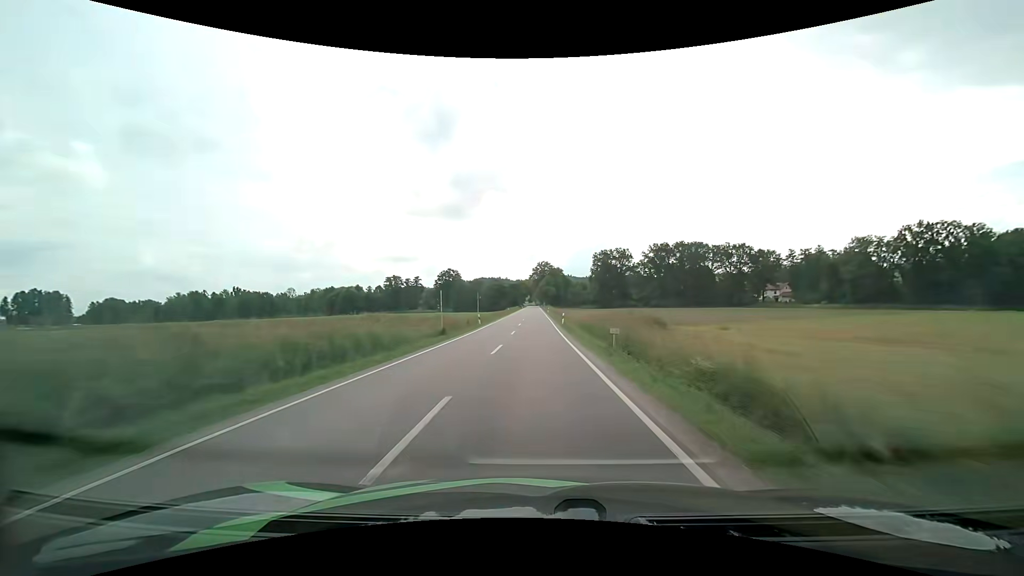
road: secondary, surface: asphalt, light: Day
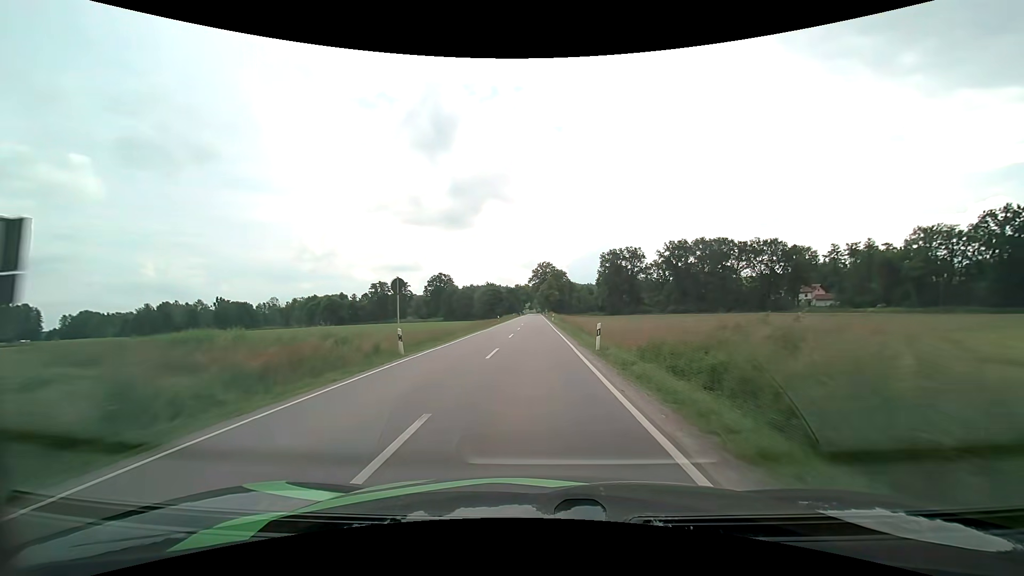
(-0.2, +25.2) m; 0°
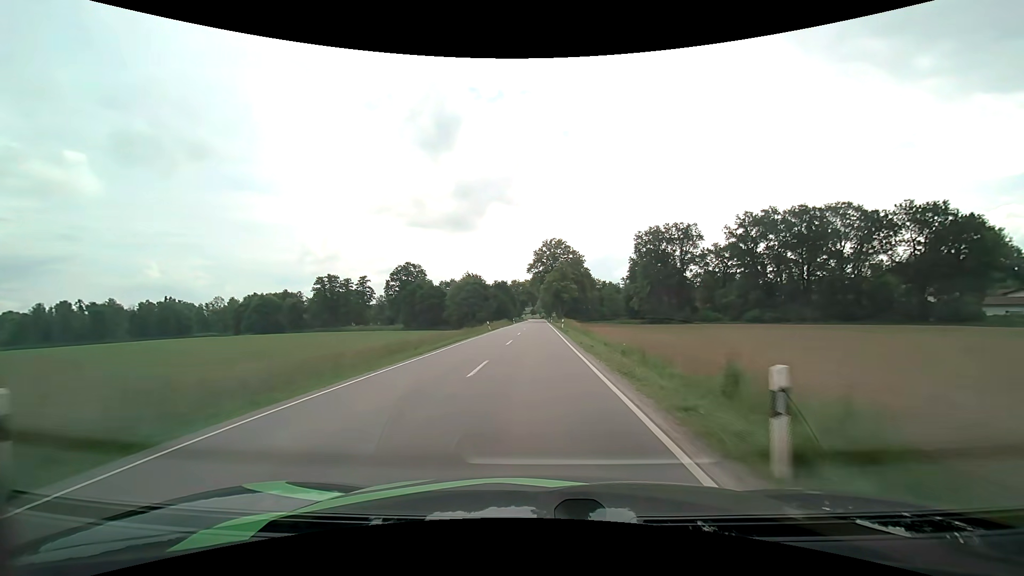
(-0.2, +63.8) m; 0°
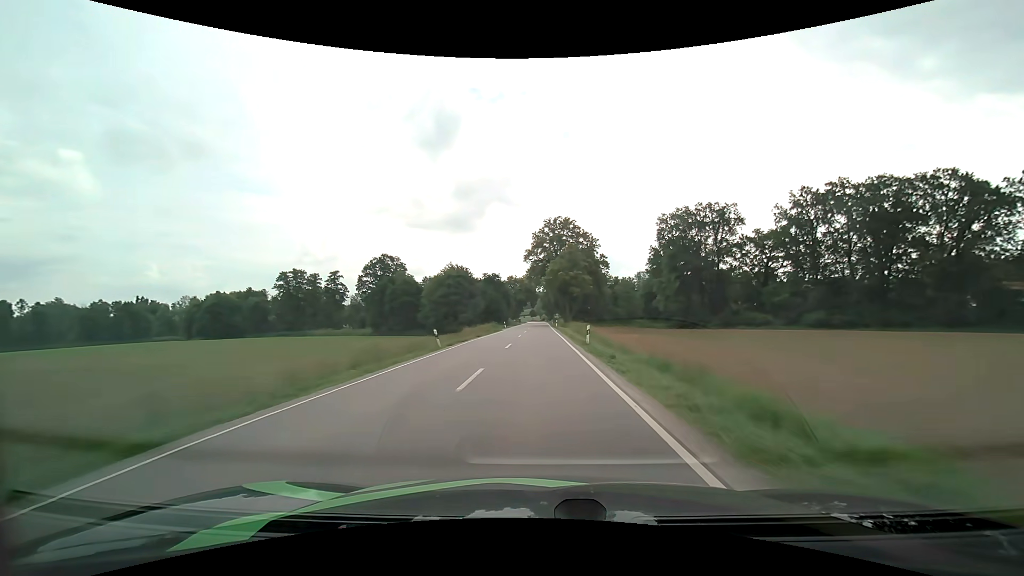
(0.0, +25.8) m; 0°
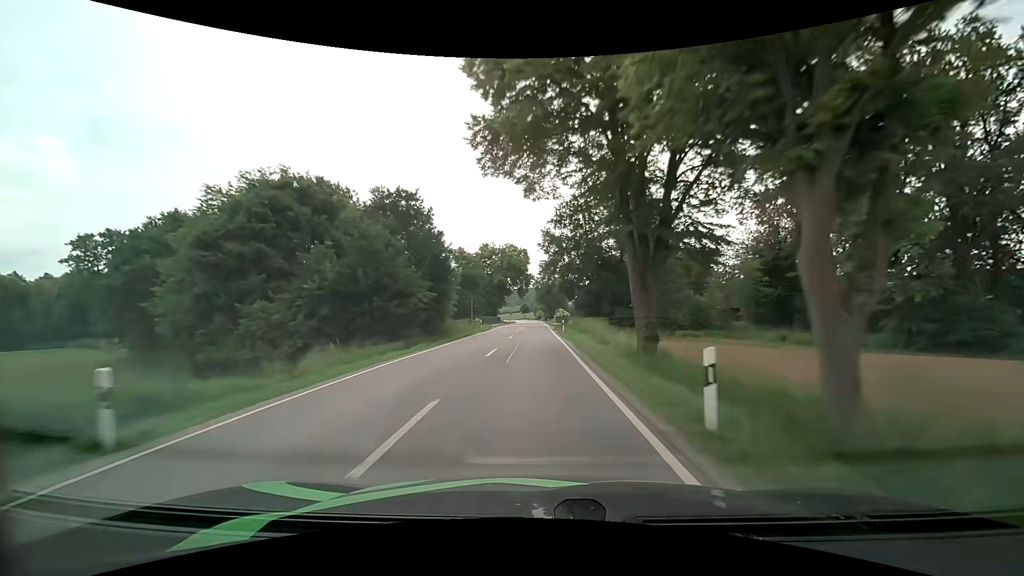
(+0.3, +65.2) m; +1°
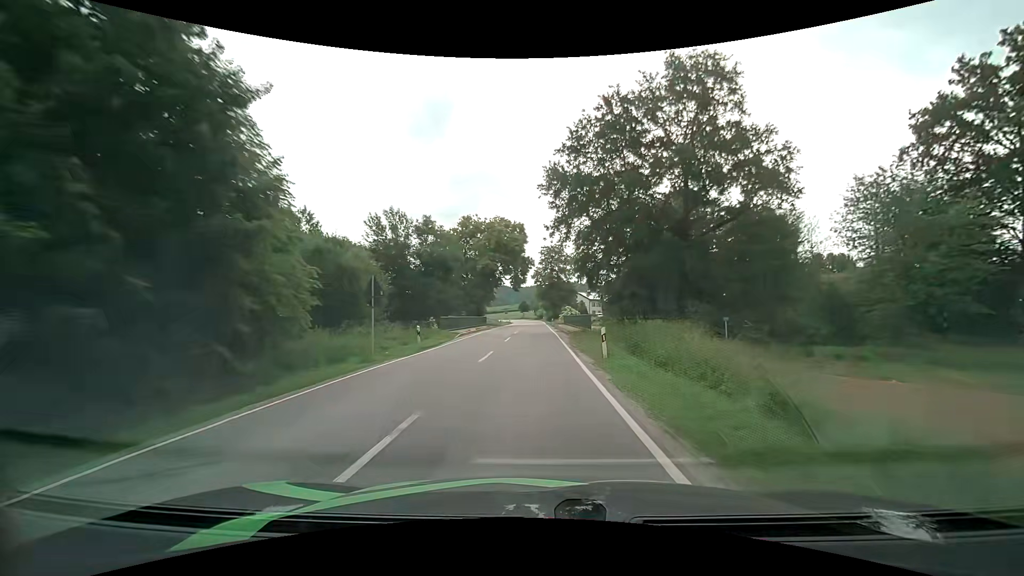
(-0.1, +25.2) m; 0°
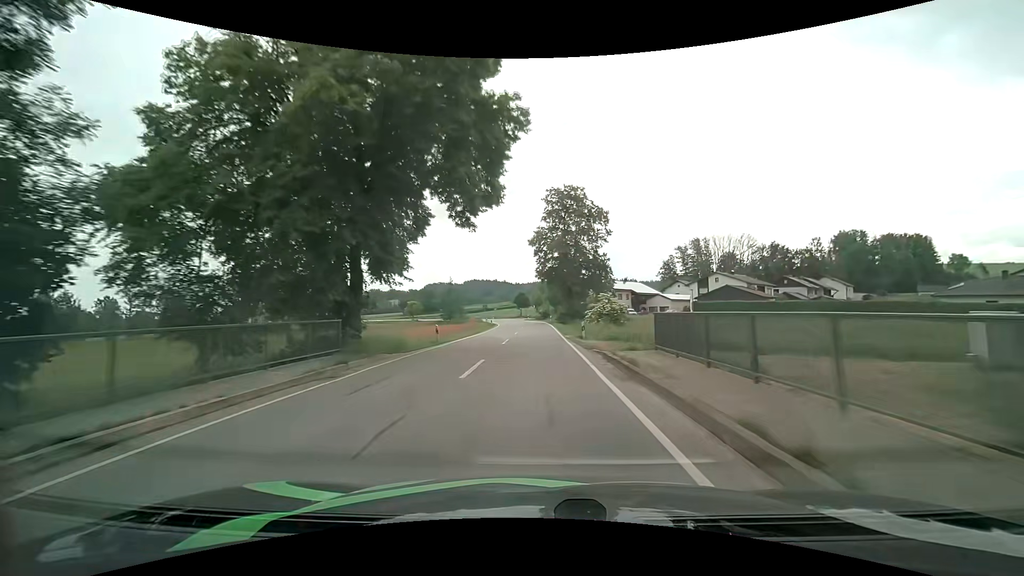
(-0.6, +48.0) m; -1°
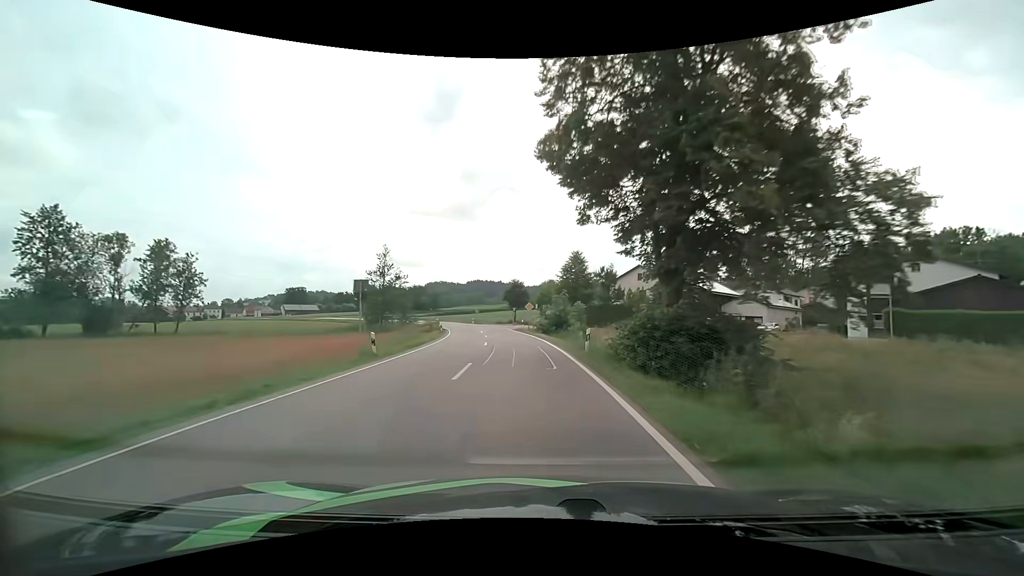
(-0.1, +46.1) m; -1°
(0, +10) (-1, +20) (-1, +30) (-3, +40) (-4, +50) (-6, +60) (-9, +69) (-12, +79) (-15, +88) (-19, +98) m
